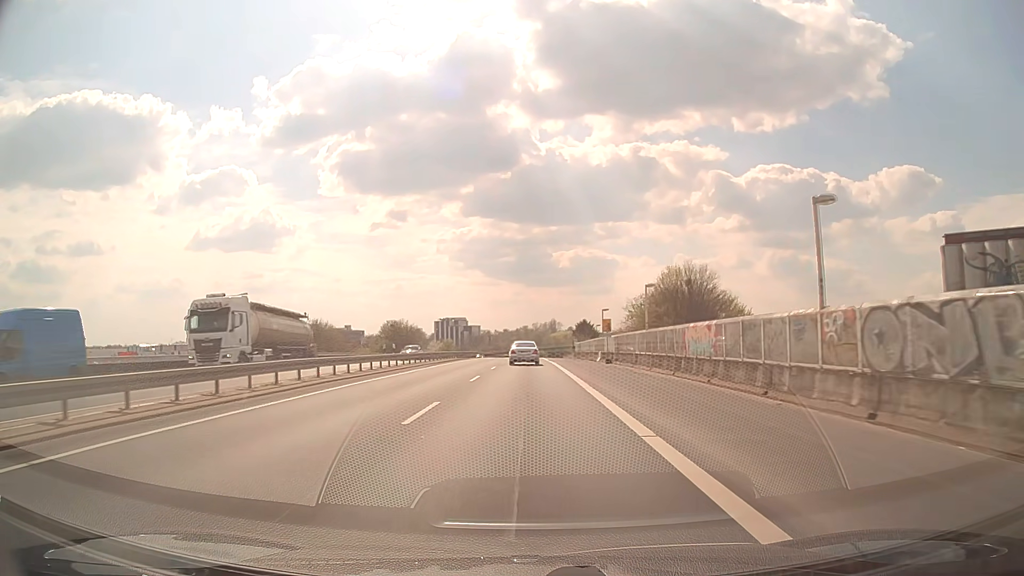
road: trunk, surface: asphalt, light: Day
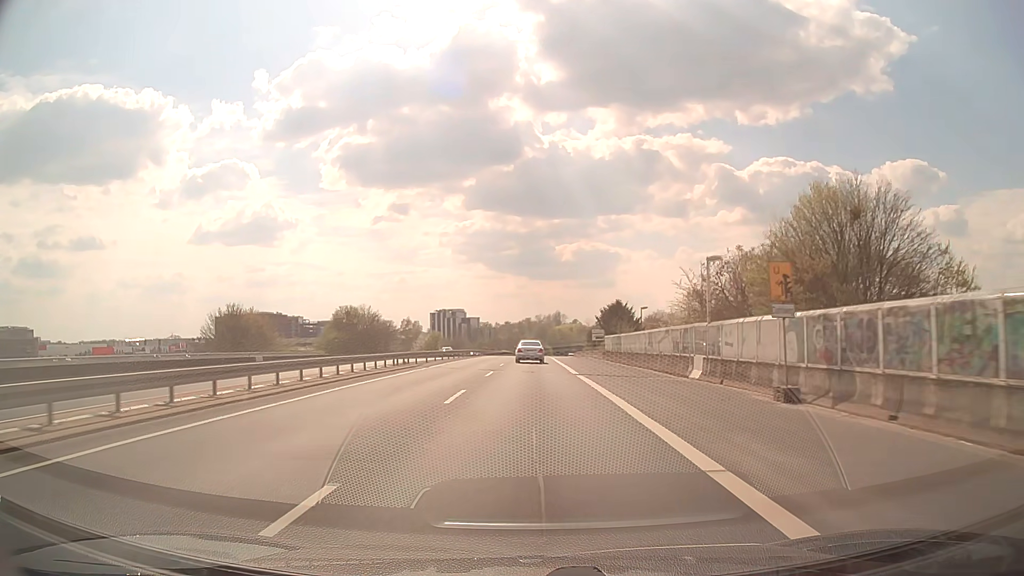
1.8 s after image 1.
(-0.1, +33.0) m; 0°
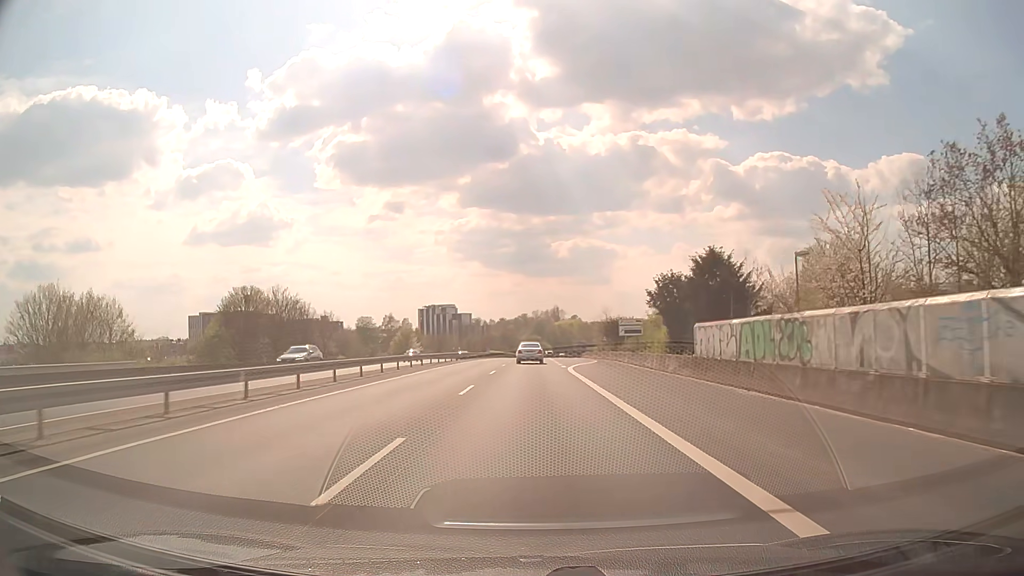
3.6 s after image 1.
(+0.1, +33.2) m; 0°
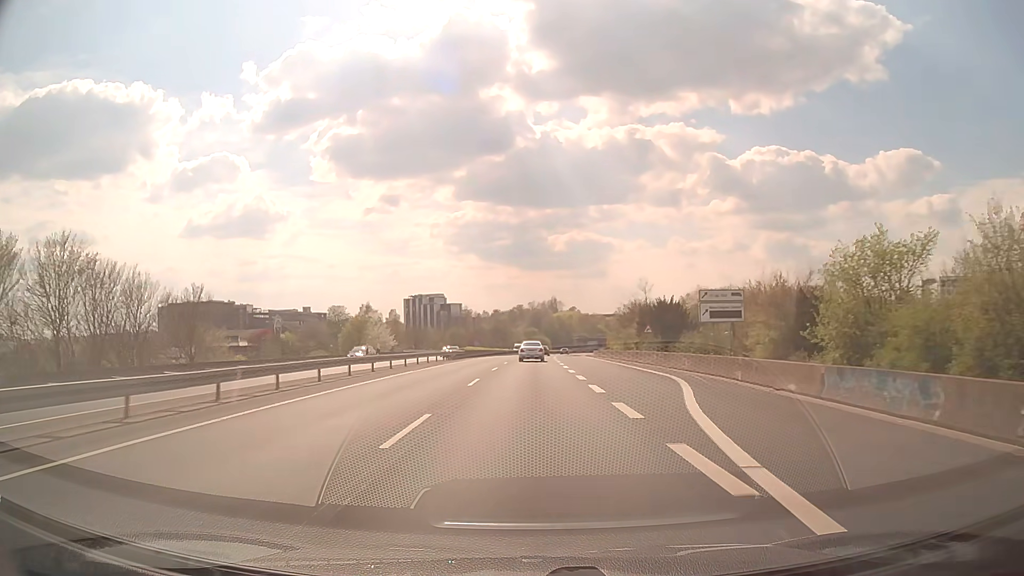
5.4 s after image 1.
(+0.1, +33.3) m; 0°
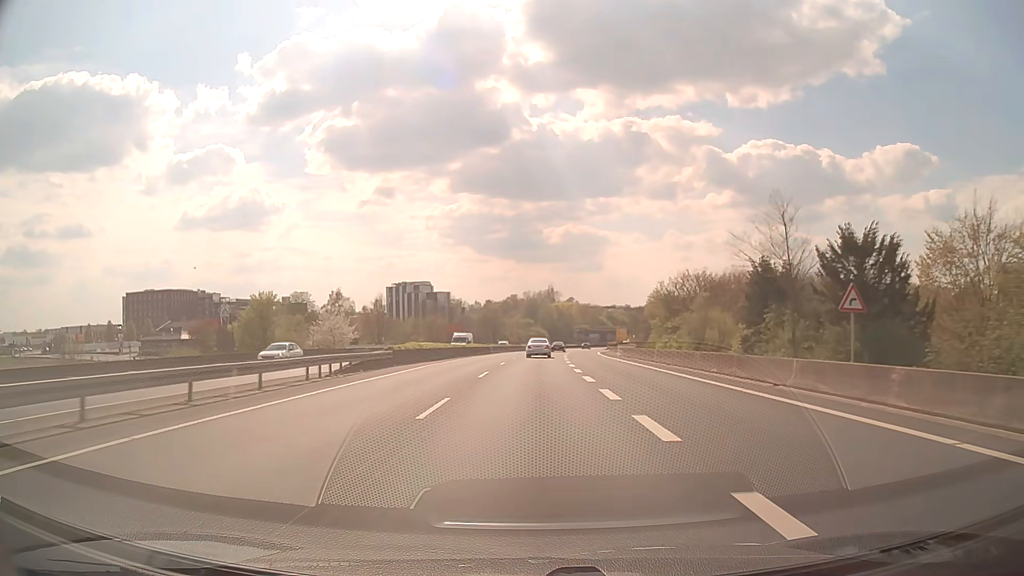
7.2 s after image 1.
(+0.1, +33.4) m; 0°
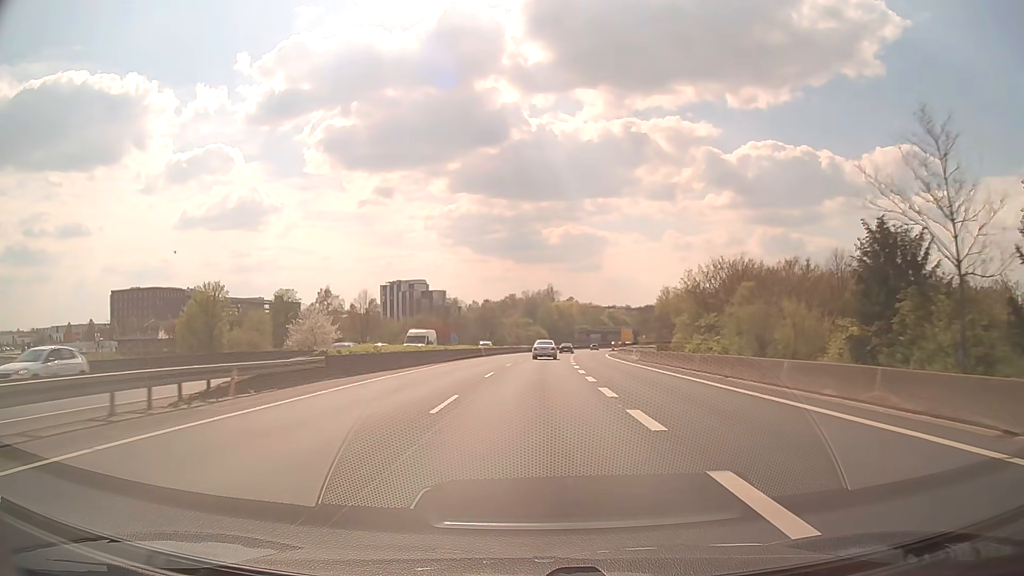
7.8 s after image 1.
(0.0, +11.2) m; 0°
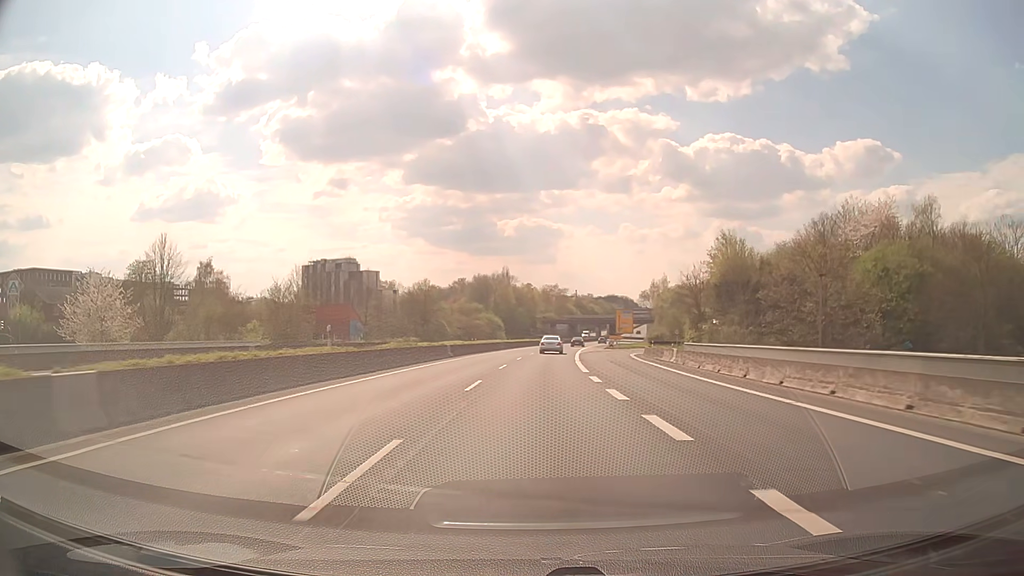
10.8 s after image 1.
(+1.2, +55.6) m; +4°
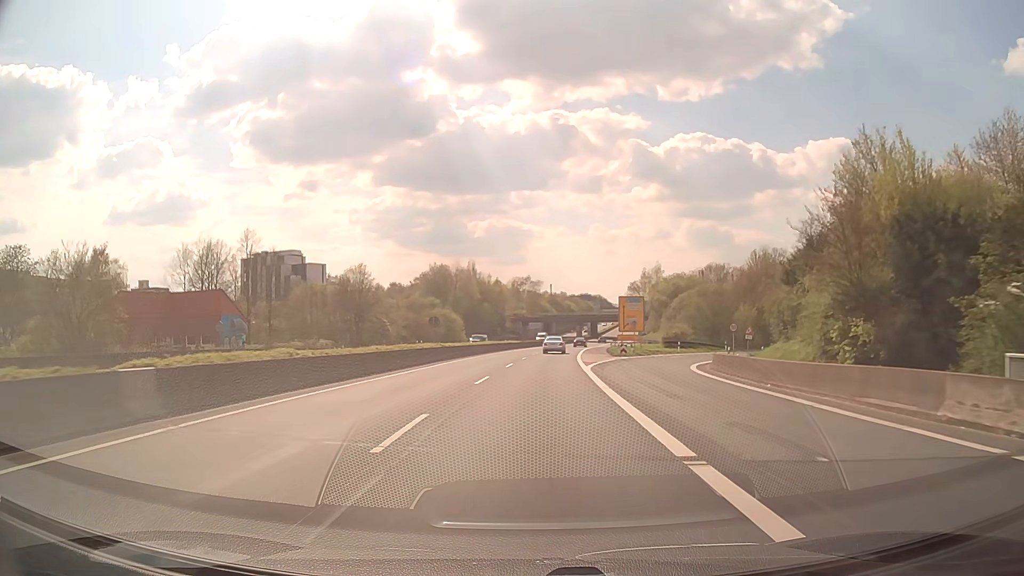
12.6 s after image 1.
(+0.7, +33.2) m; +2°
(0, +10) (0, +20) (+1, +30) (+1, +40) (+2, +50) (+3, +60) (+3, +70) (+5, +80) (+6, +90) (+7, +100) m
